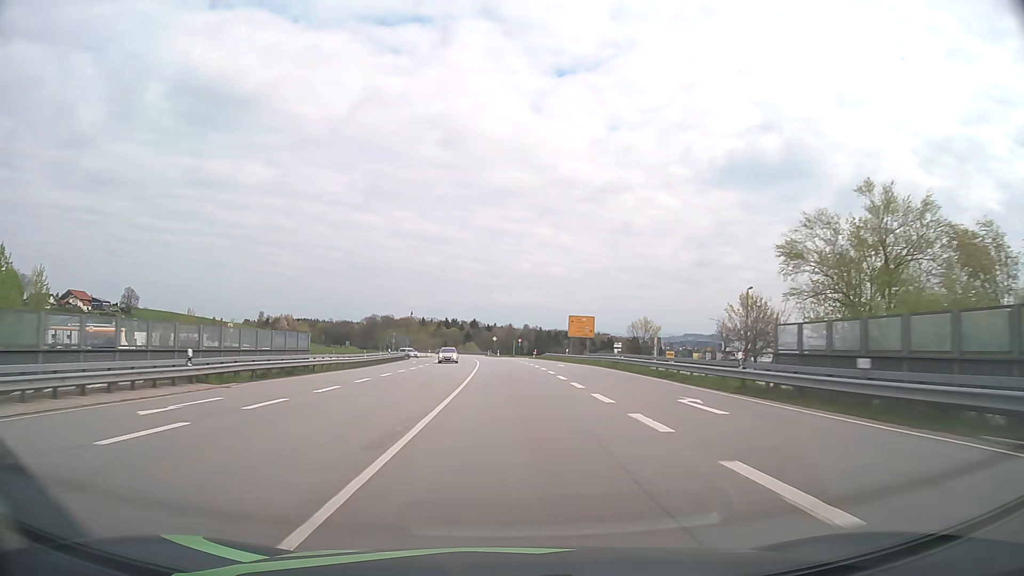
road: primary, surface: asphalt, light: Day
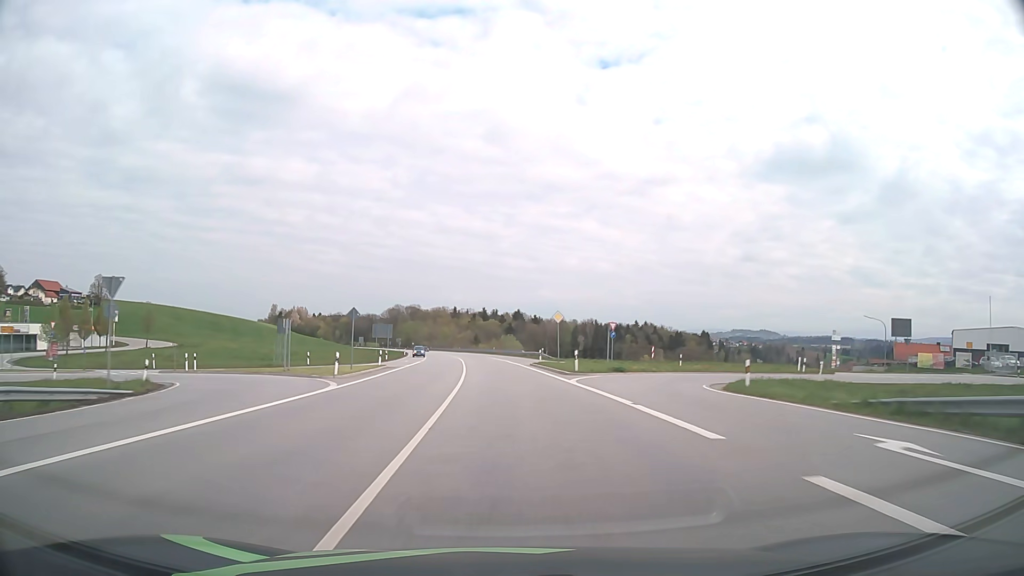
(-2.4, +79.3) m; -4°
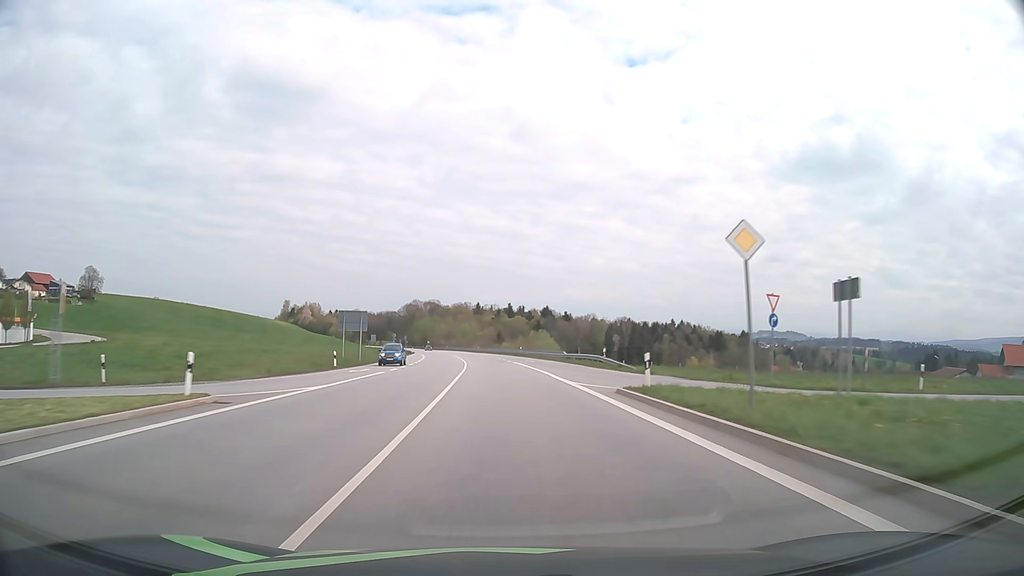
(-0.6, +31.7) m; -2°
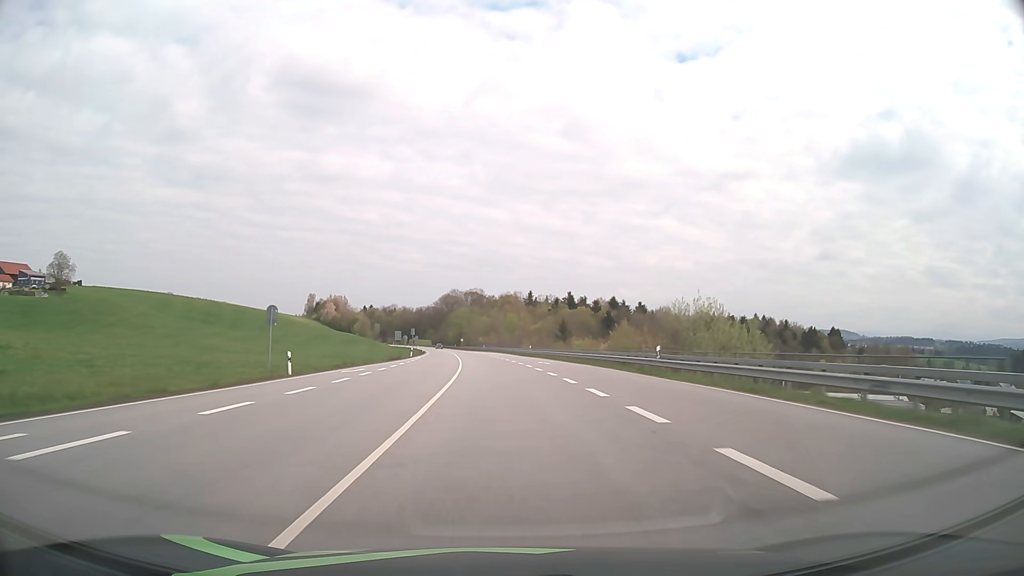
(-2.4, +63.4) m; -4°
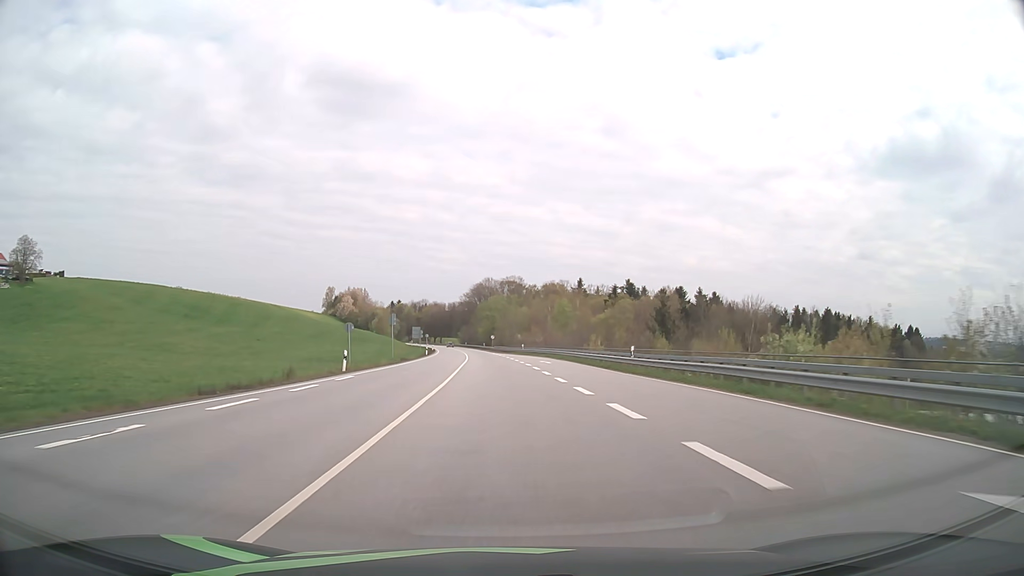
(-1.5, +47.5) m; -3°
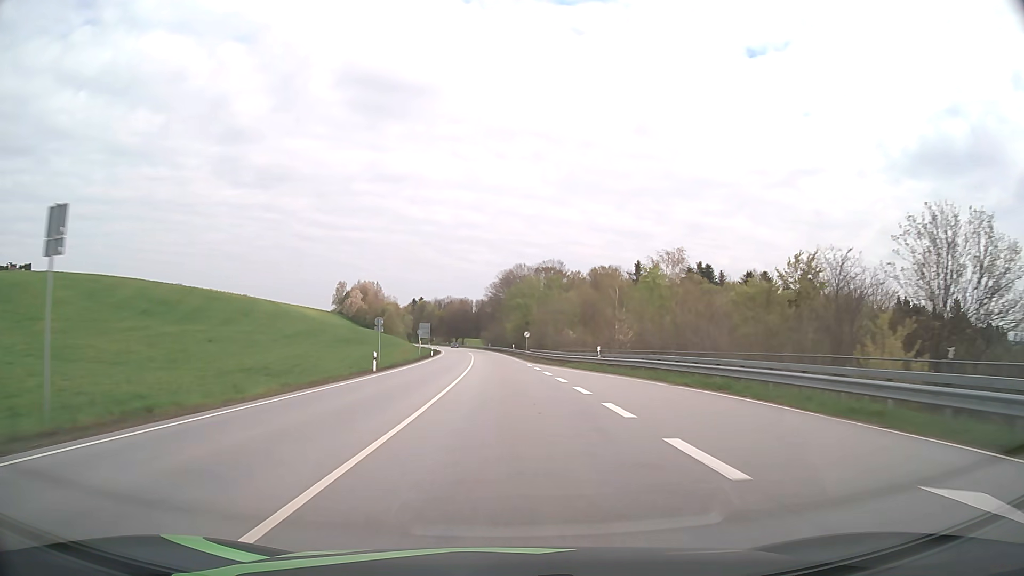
(-1.1, +47.5) m; -3°
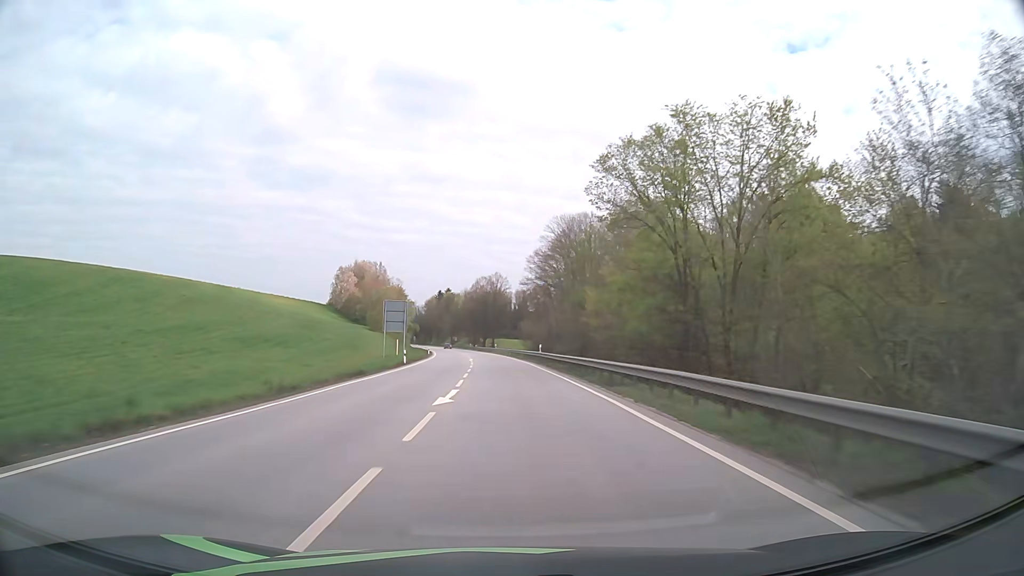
(-2.6, +79.2) m; -4°
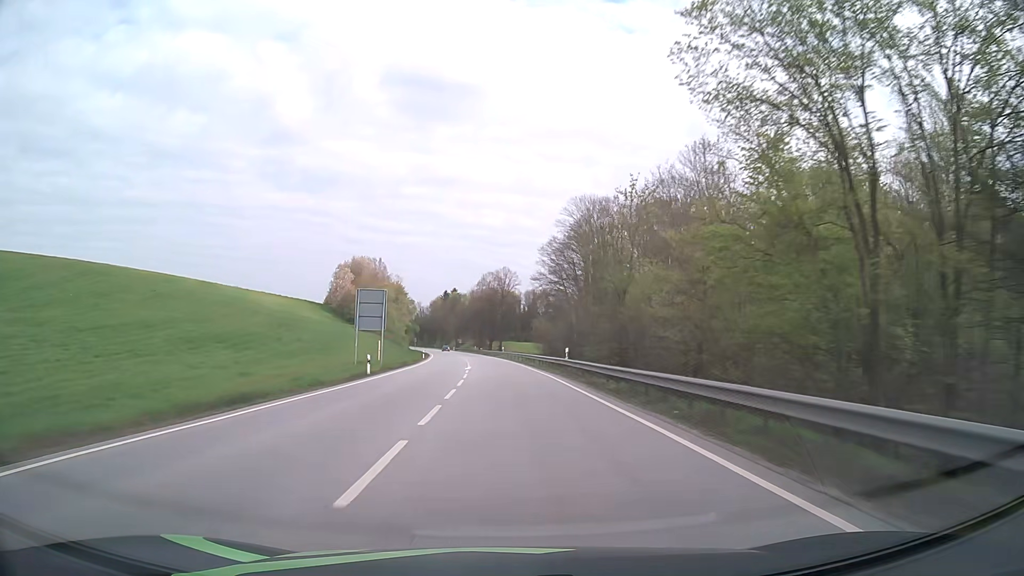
(-0.1, +15.9) m; -1°
(0, +10) (0, +20) (0, +30) (-1, +40) (-1, +50) (-2, +60) (-2, +70) (-3, +80) (-4, +90) (-5, +100) m
